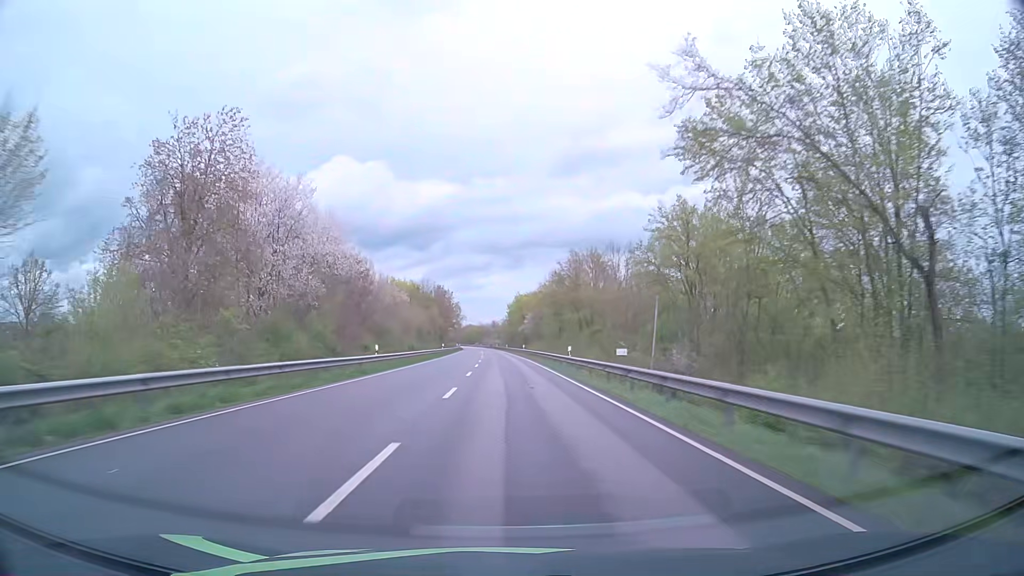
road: primary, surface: asphalt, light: Day
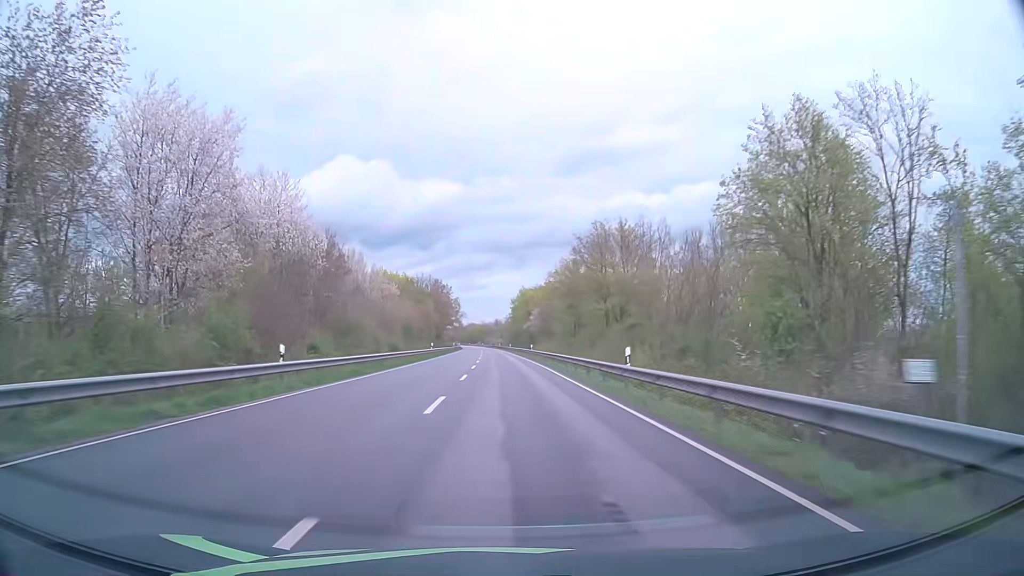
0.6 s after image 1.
(0.0, +15.8) m; 0°
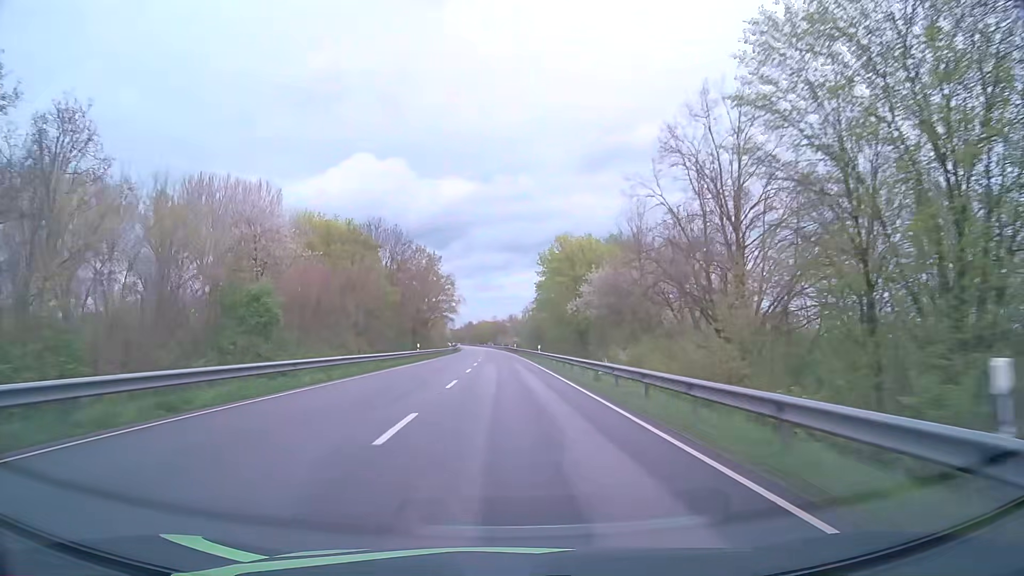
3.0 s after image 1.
(-0.8, +63.2) m; -1°
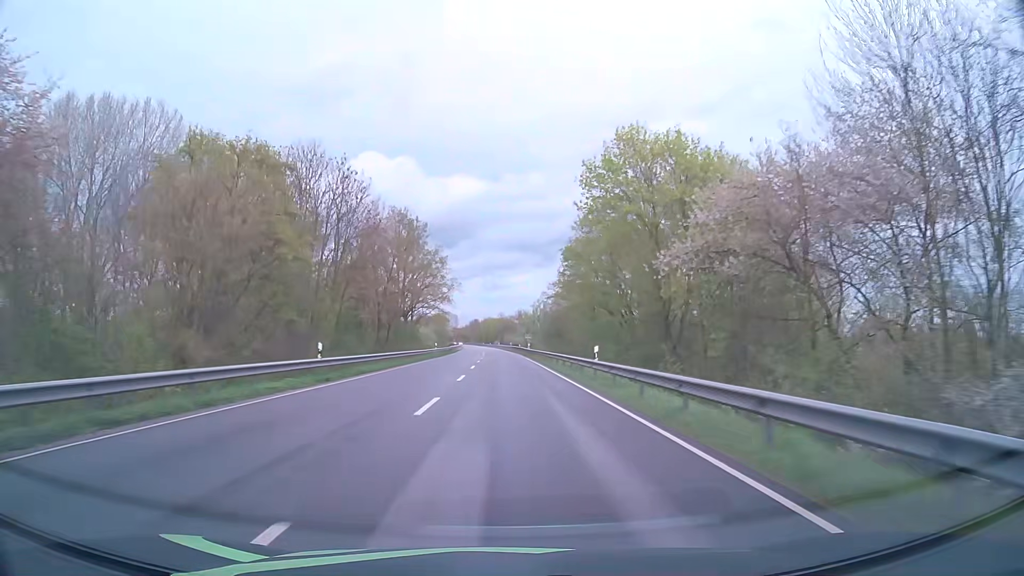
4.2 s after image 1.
(-0.2, +31.6) m; -1°
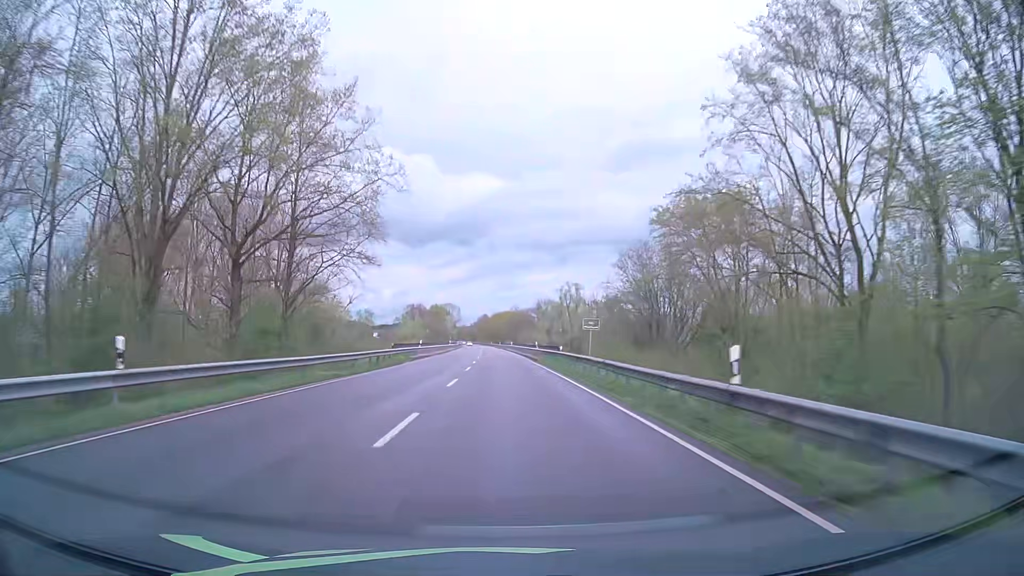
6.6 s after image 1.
(-0.6, +63.3) m; -2°
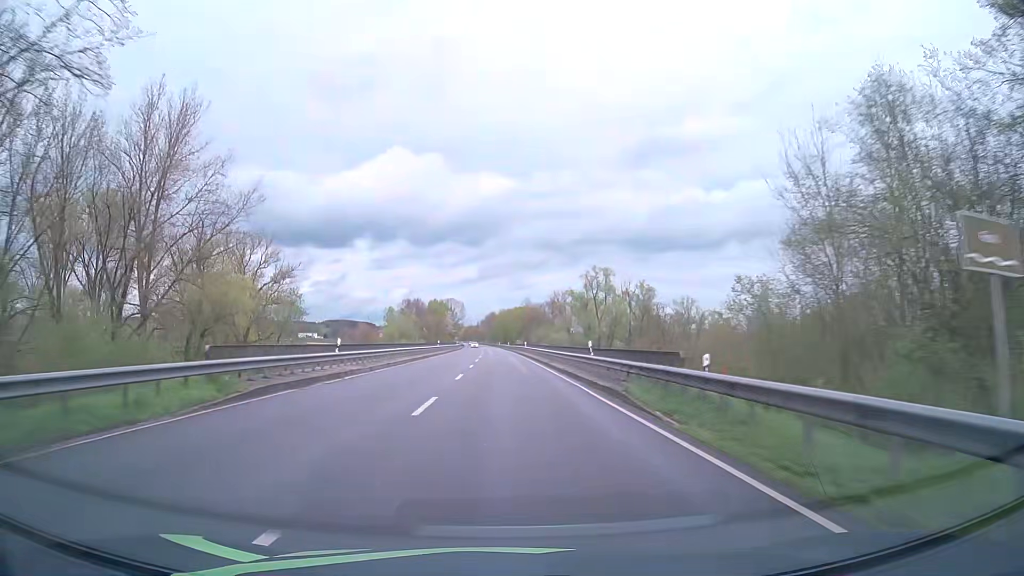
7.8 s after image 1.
(0.0, +31.7) m; 0°
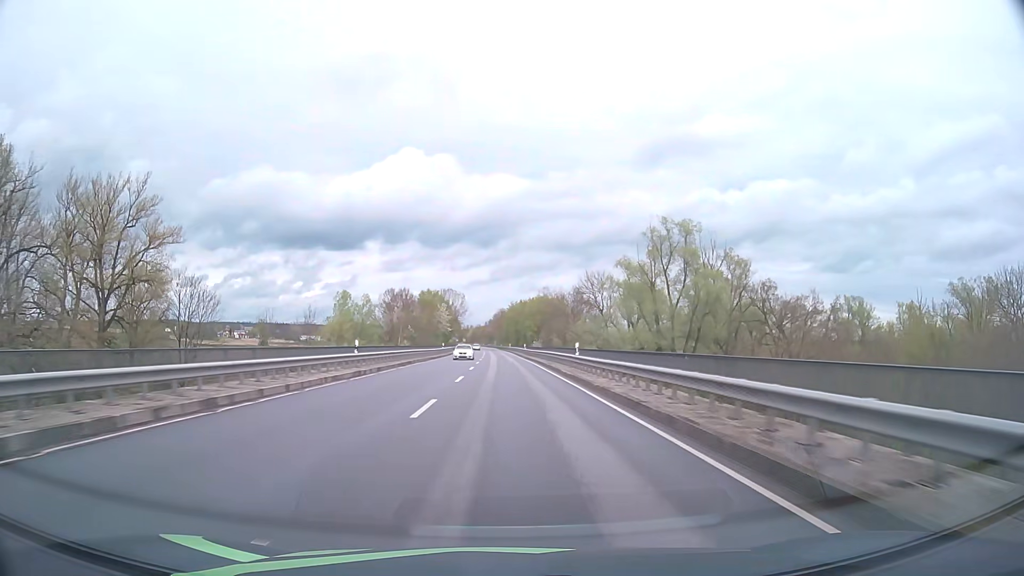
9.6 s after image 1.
(-0.5, +47.5) m; -1°
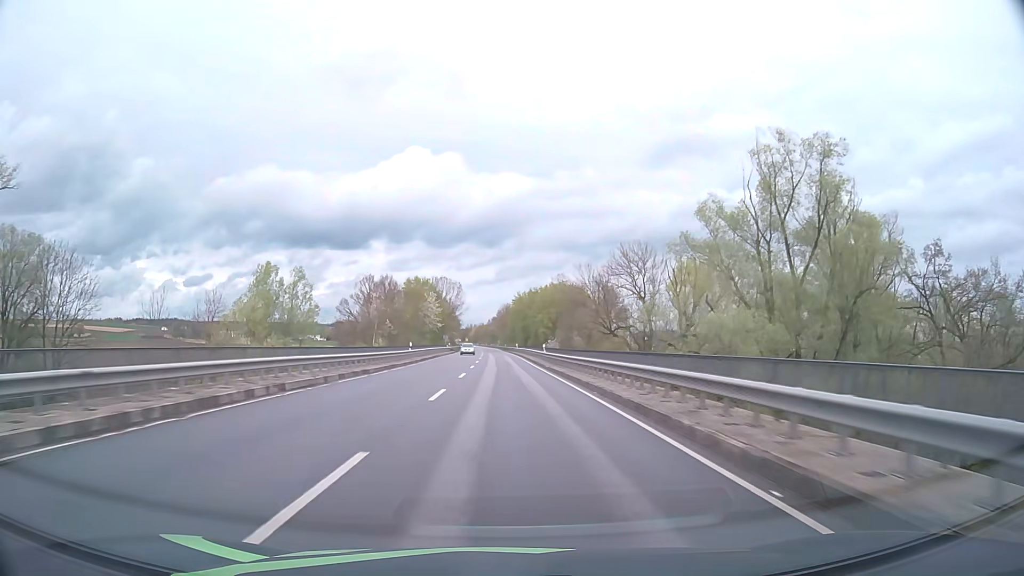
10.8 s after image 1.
(-0.1, +31.7) m; 0°
(0, +10) (0, +20) (0, +30) (0, +40) (0, +50) (0, +60) (-1, +70) (-1, +80) (-1, +90) (-1, +100) m
